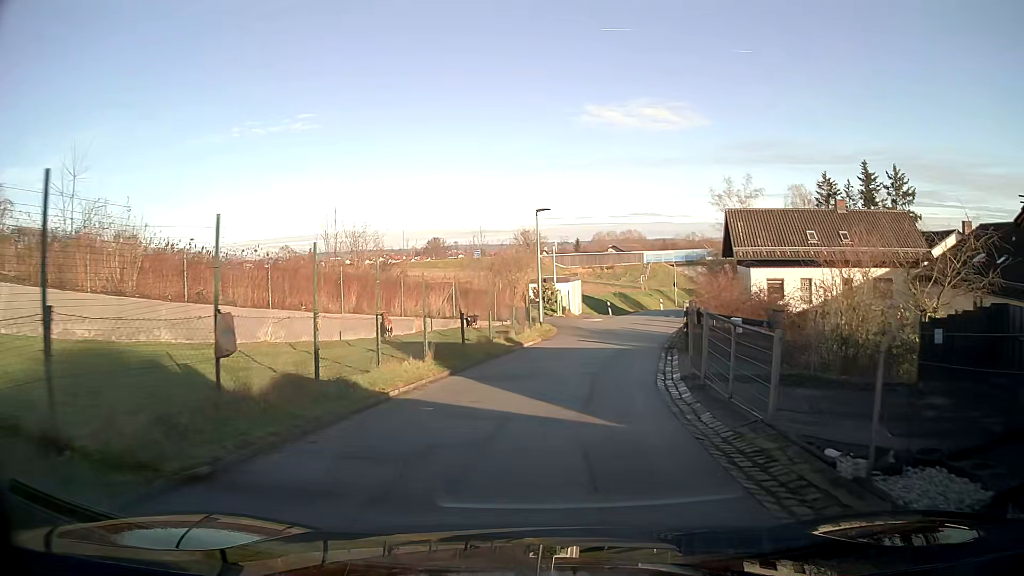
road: residential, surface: asphalt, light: Day
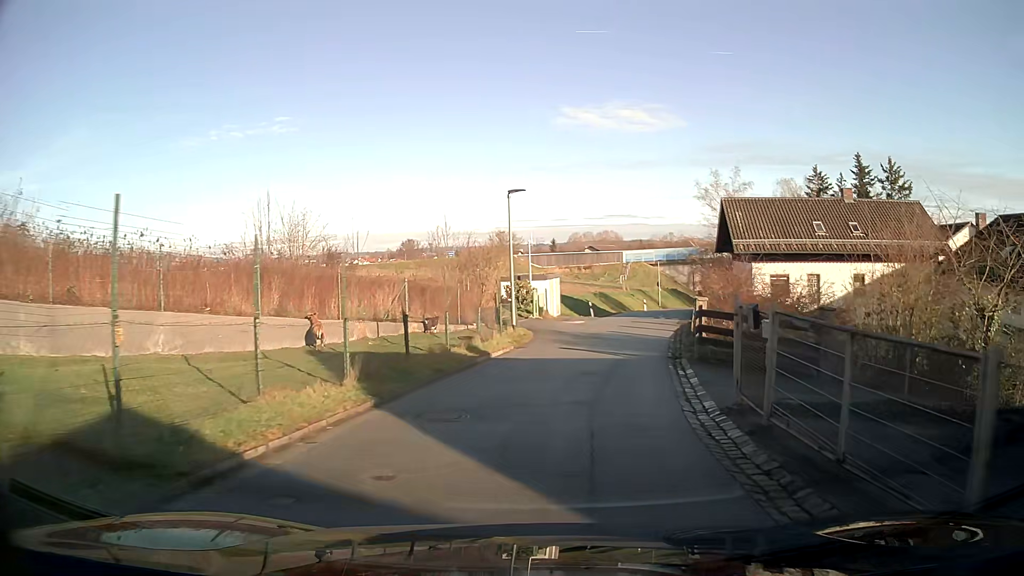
(+0.1, +4.7) m; +2°
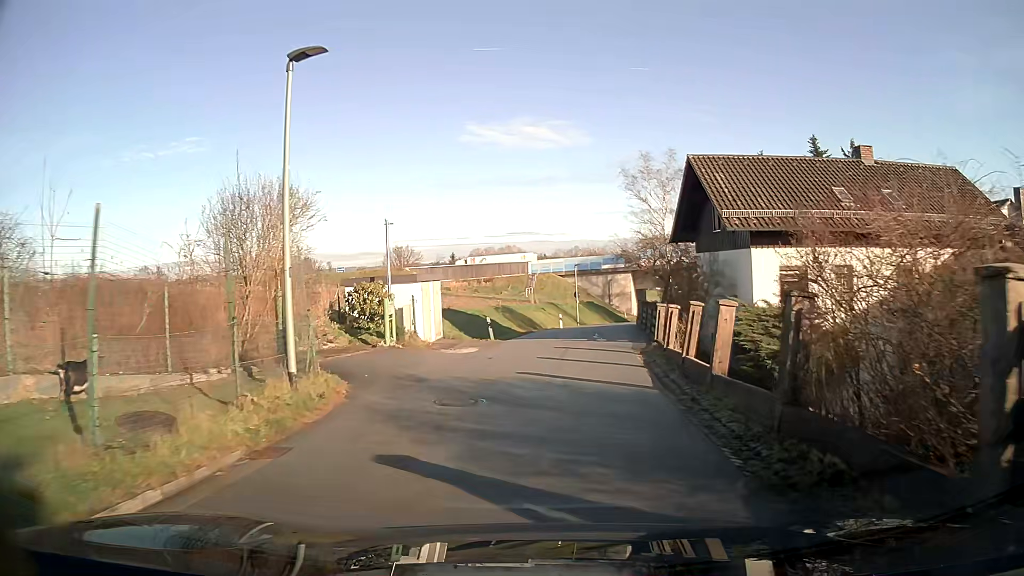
(+1.0, +13.9) m; +7°
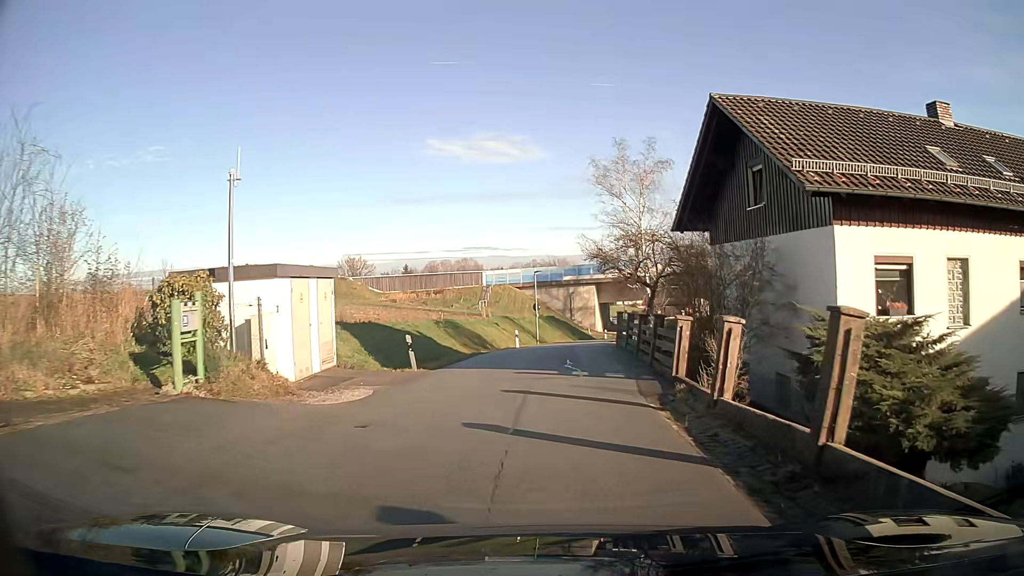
(+0.3, +9.2) m; +4°
(0, +10) (0, +20) (+1, +30) (+2, +40) (+4, +50) (+7, +59) (+10, +69) (+12, +79) (+15, +88) (+17, +98) m
